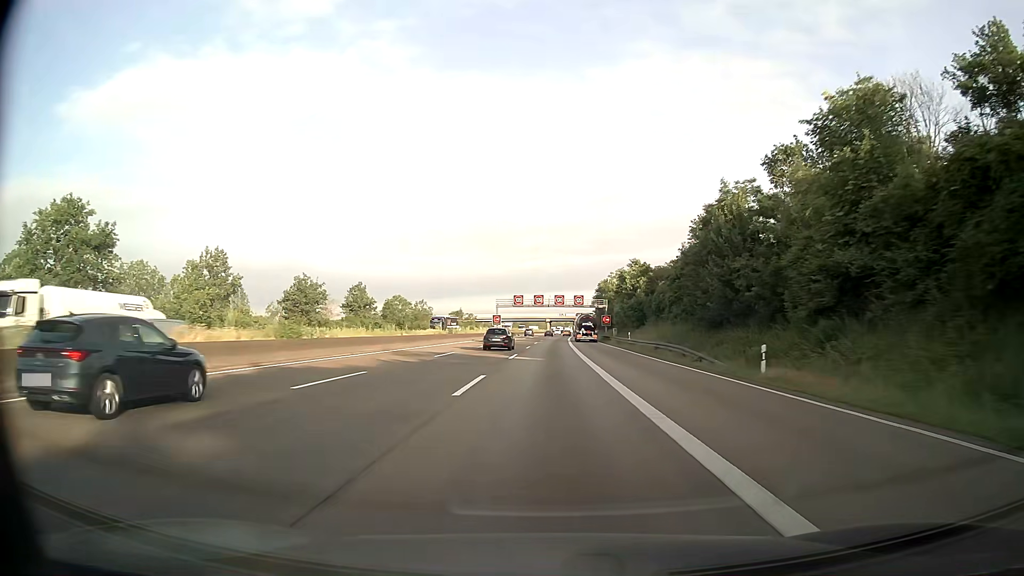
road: motorway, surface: asphalt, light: Day
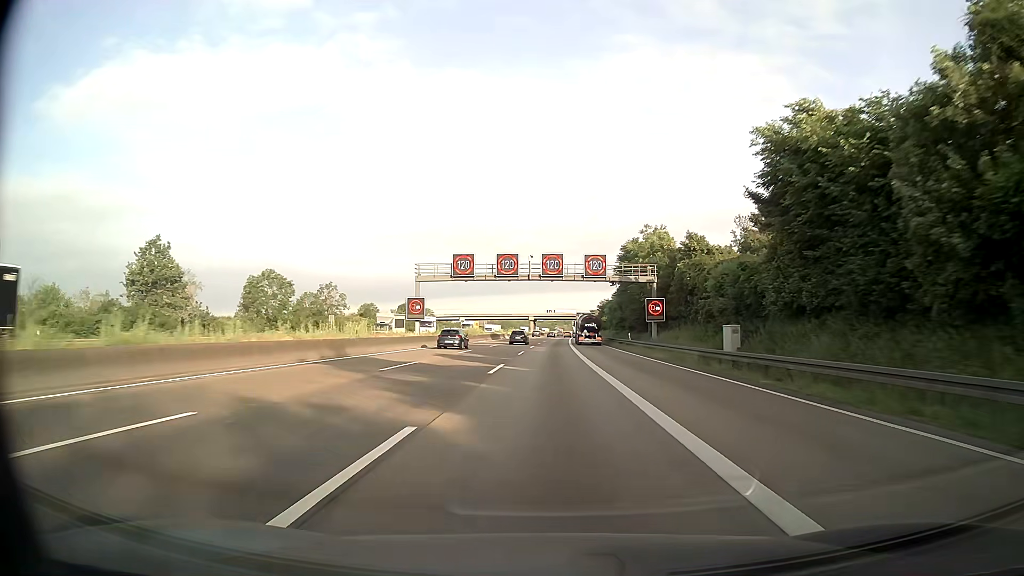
(+0.6, +64.4) m; +1°
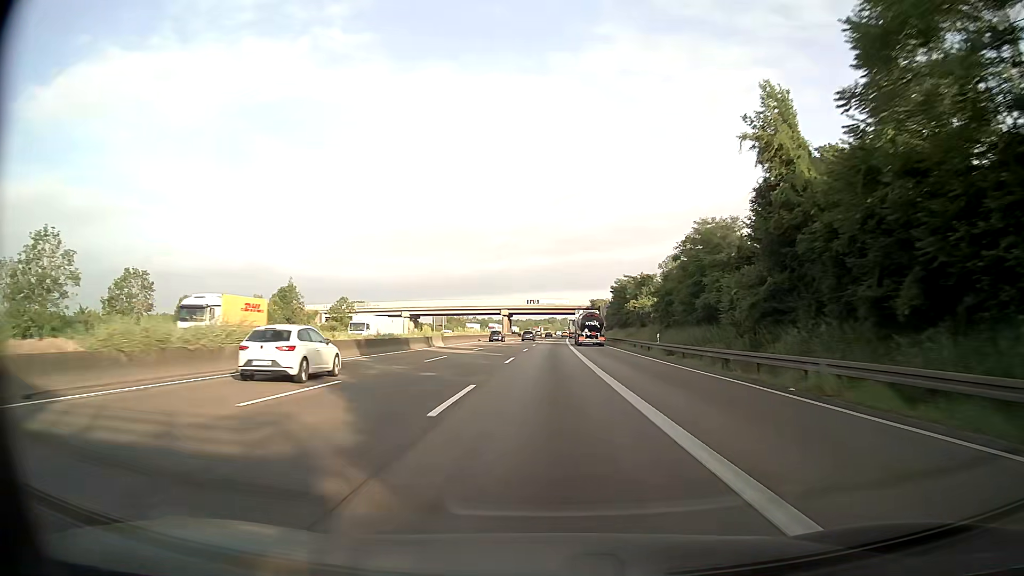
(+0.7, +64.4) m; +1°
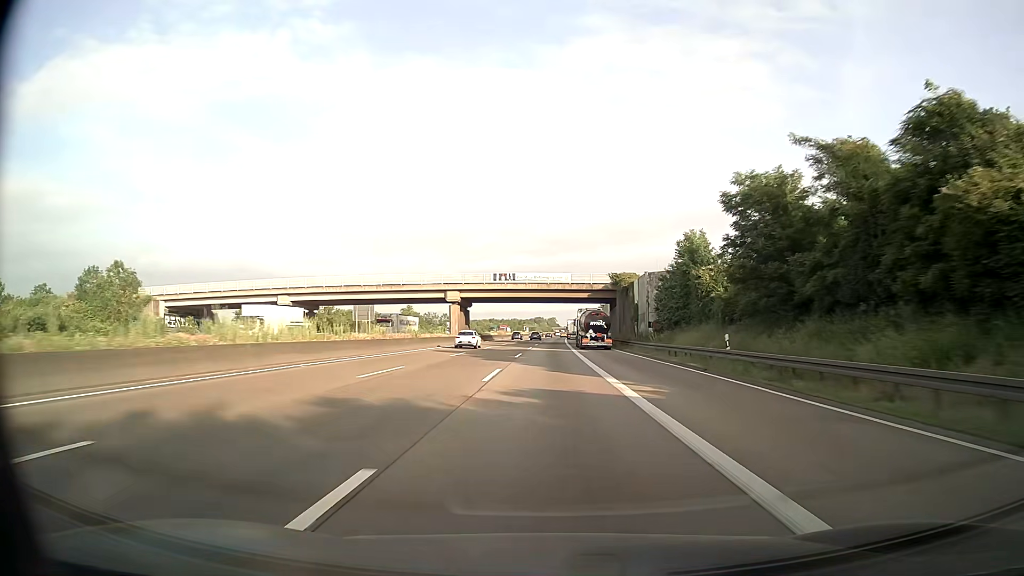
(+0.6, +64.5) m; +1°
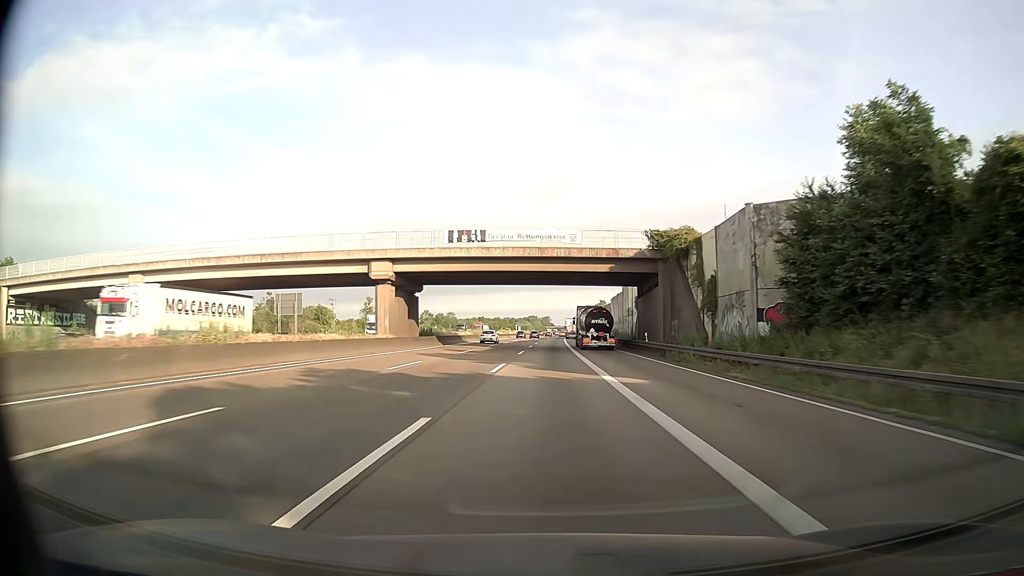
(+0.2, +32.2) m; +1°
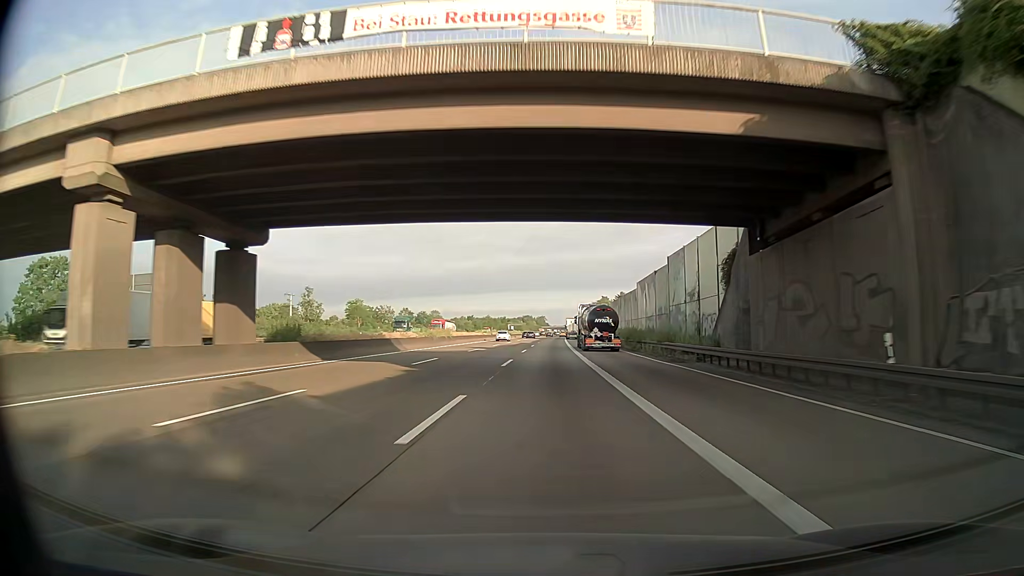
(+0.1, +32.3) m; +1°
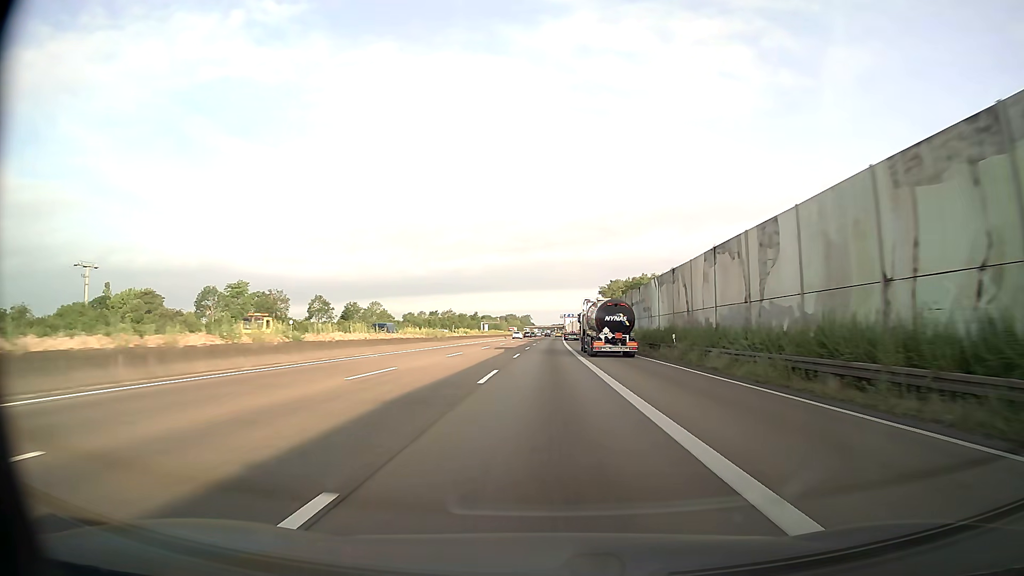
(+0.7, +80.6) m; +1°
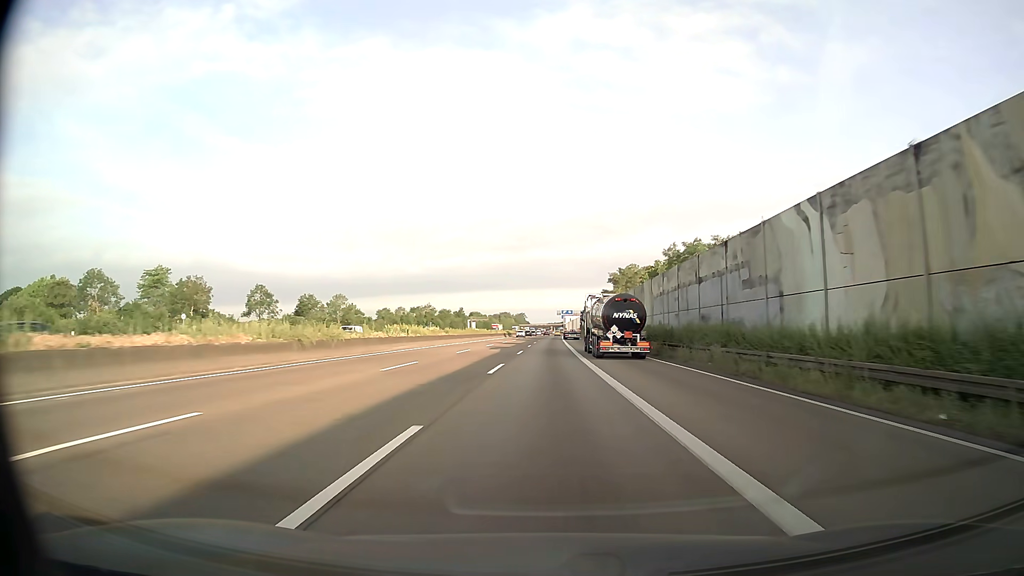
(+0.1, +32.3) m; 0°
(0, +10) (0, +20) (0, +30) (0, +40) (0, +50) (0, +60) (0, +70) (+1, +80) (+1, +90) (+1, +100) m
